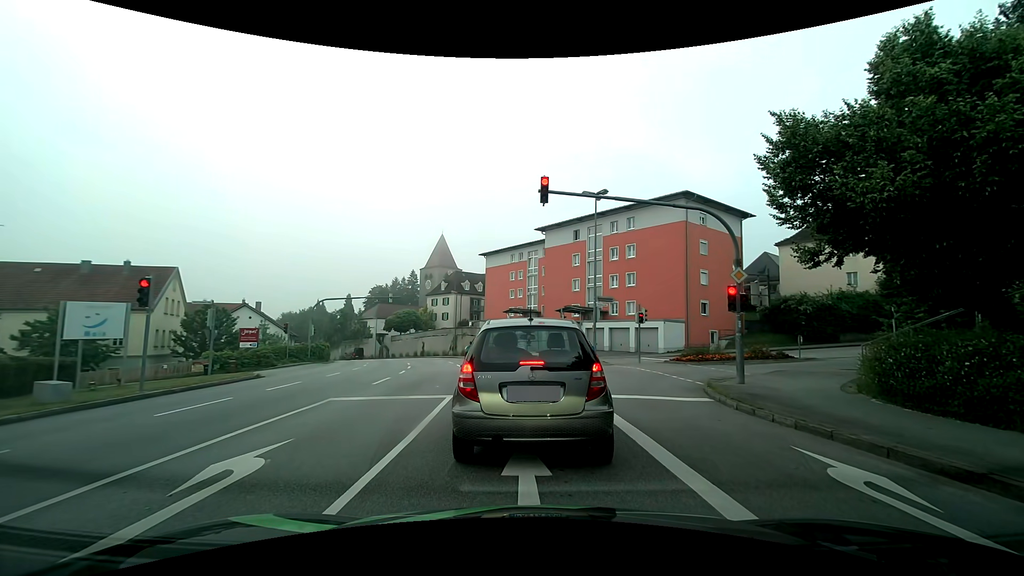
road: tertiary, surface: asphalt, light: Day
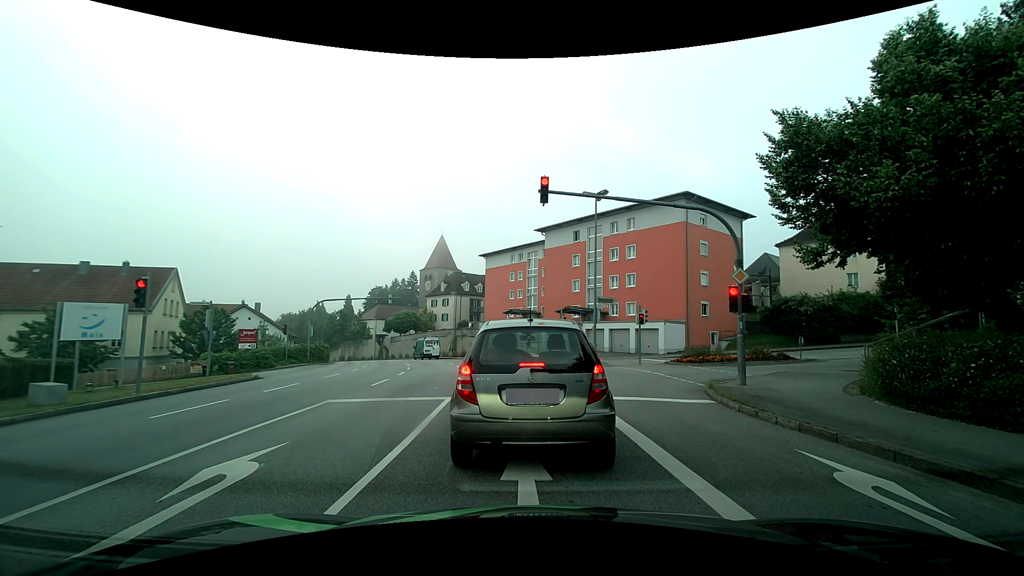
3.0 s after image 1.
(0.0, +0.2) m; 0°
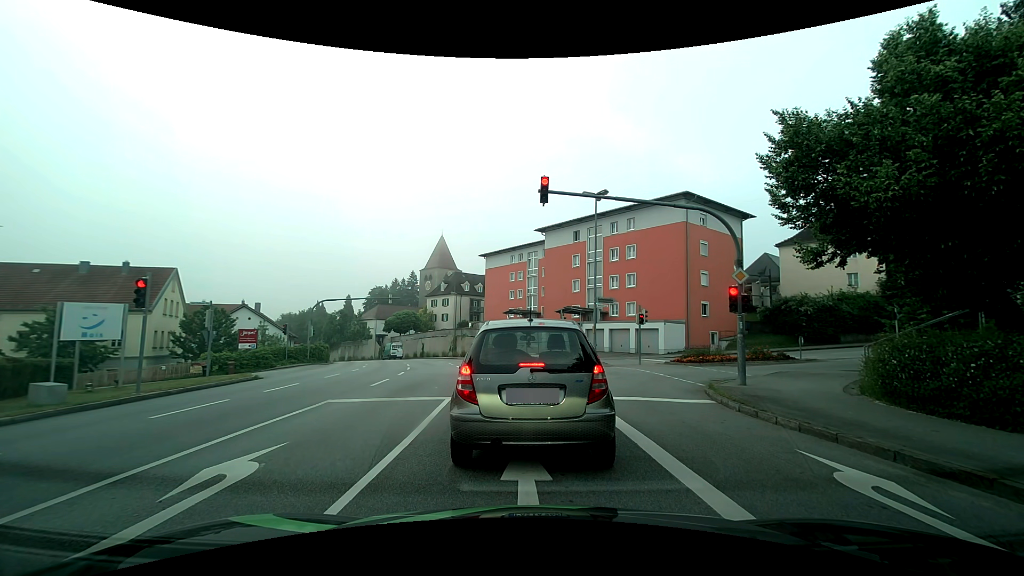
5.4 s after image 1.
(0.0, 0.0) m; 0°
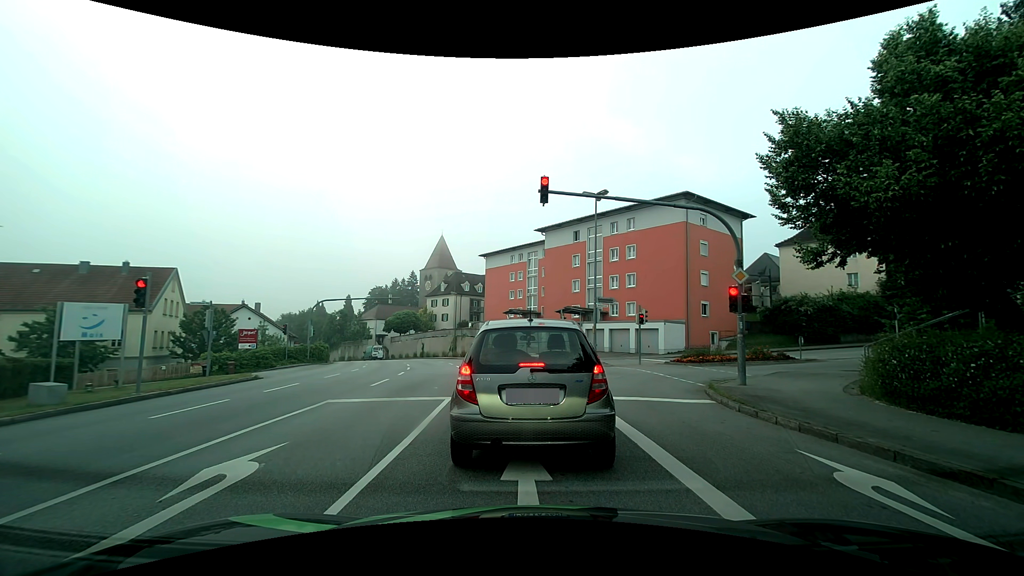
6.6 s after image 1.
(0.0, 0.0) m; 0°
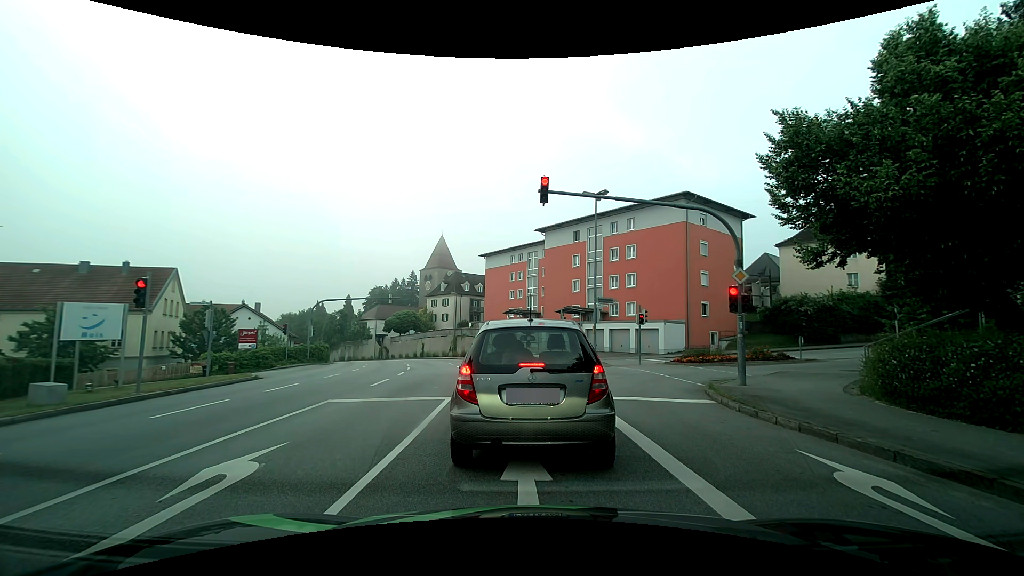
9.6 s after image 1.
(0.0, 0.0) m; 0°
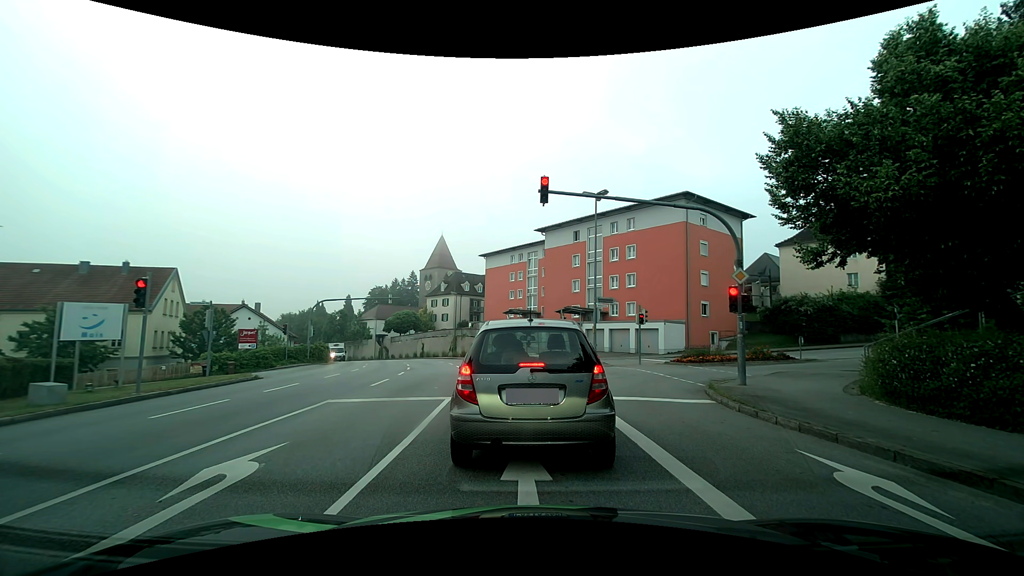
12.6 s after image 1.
(0.0, 0.0) m; 0°
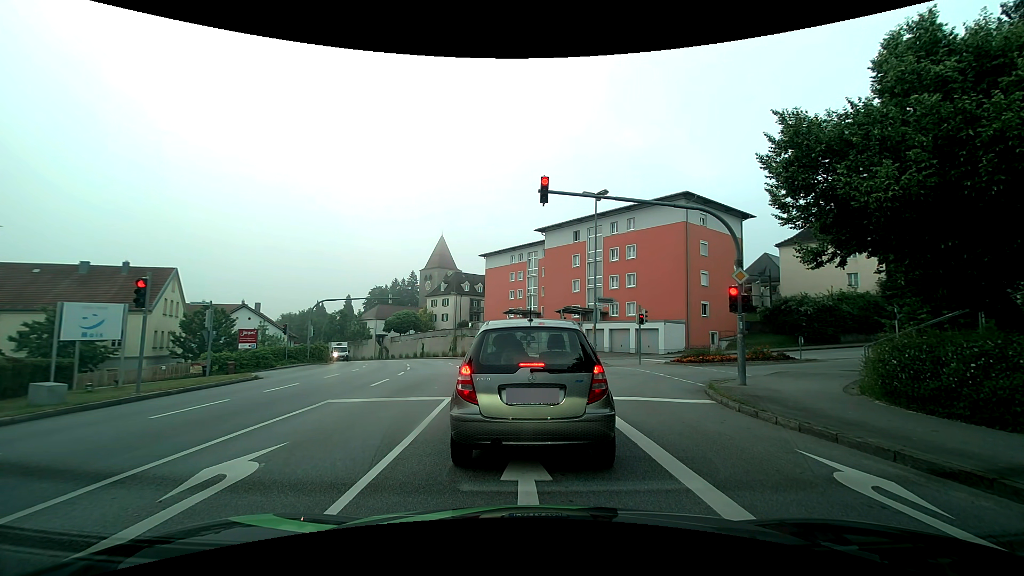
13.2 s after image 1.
(0.0, 0.0) m; 0°
